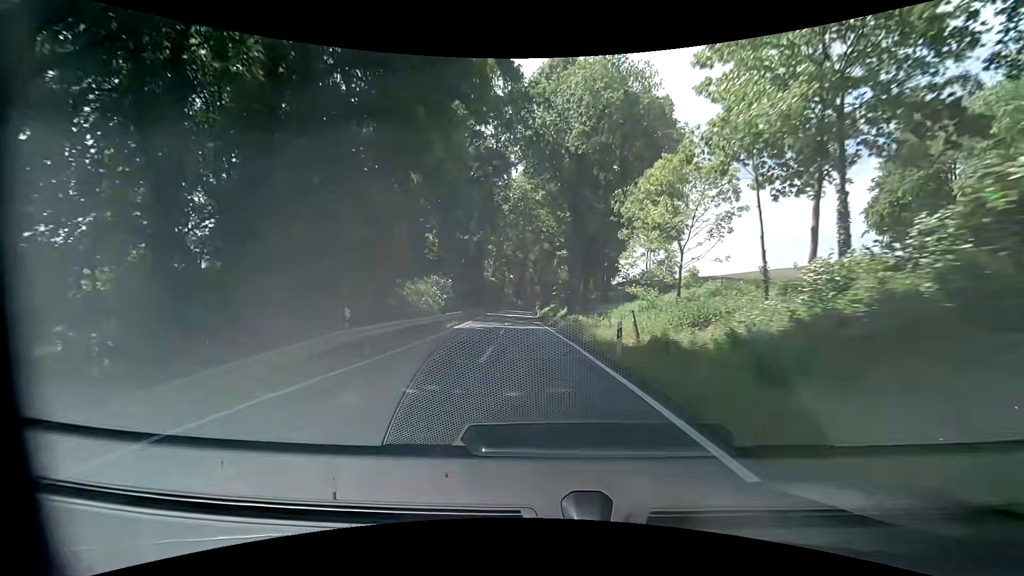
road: secondary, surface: asphalt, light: Day
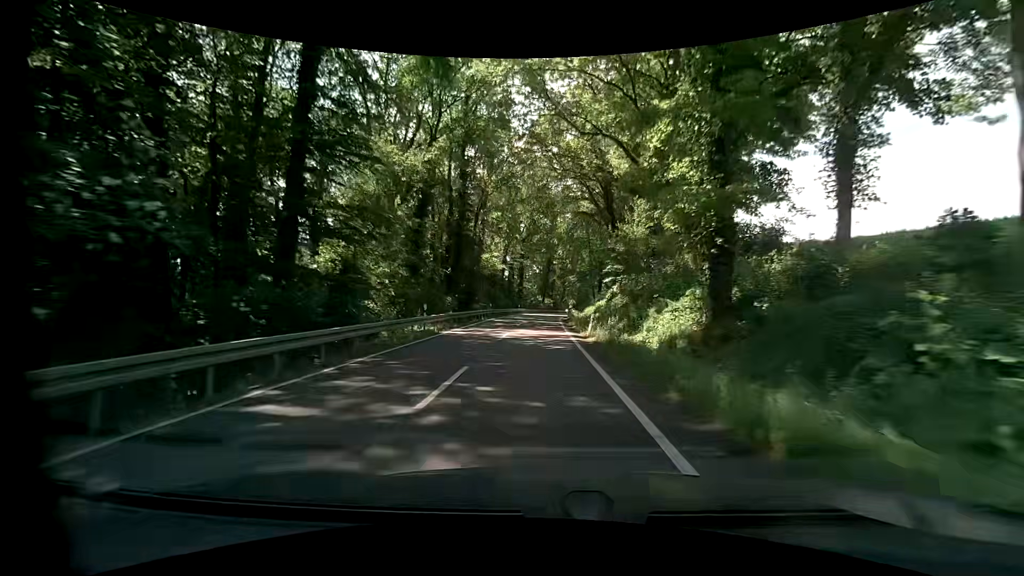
(-1.6, +41.3) m; -4°
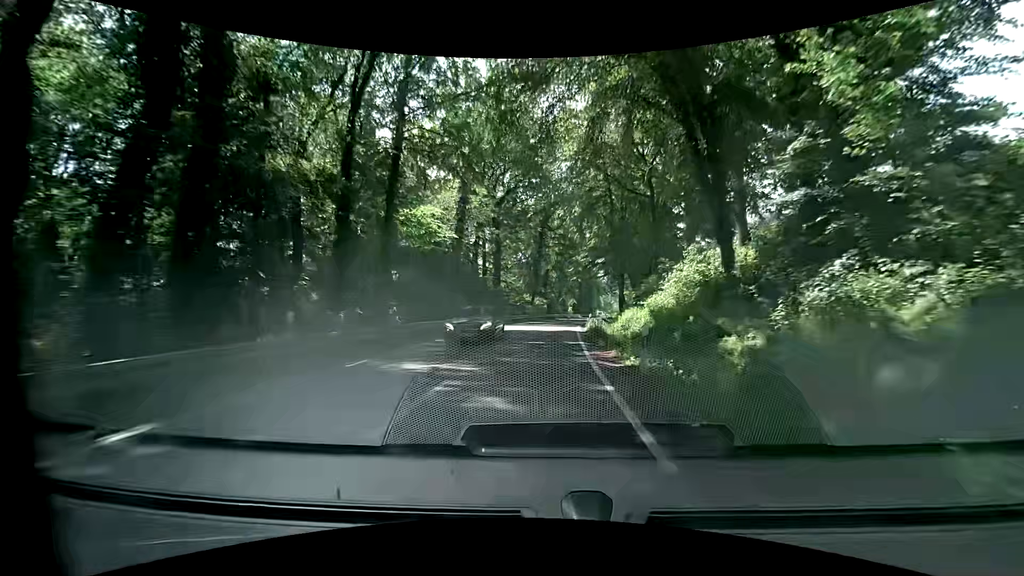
(+0.1, +36.9) m; 0°
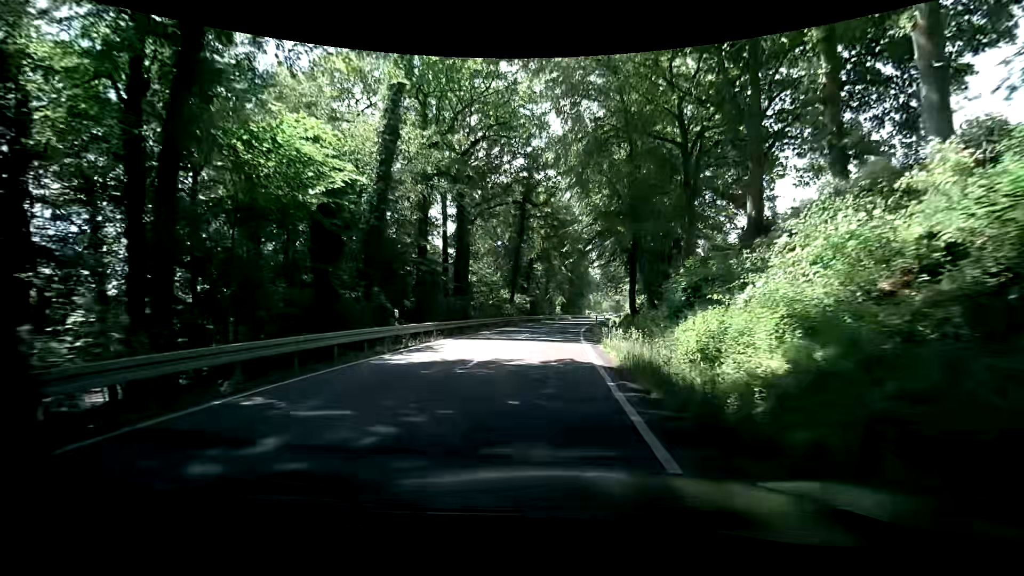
(+0.6, +17.8) m; +3°
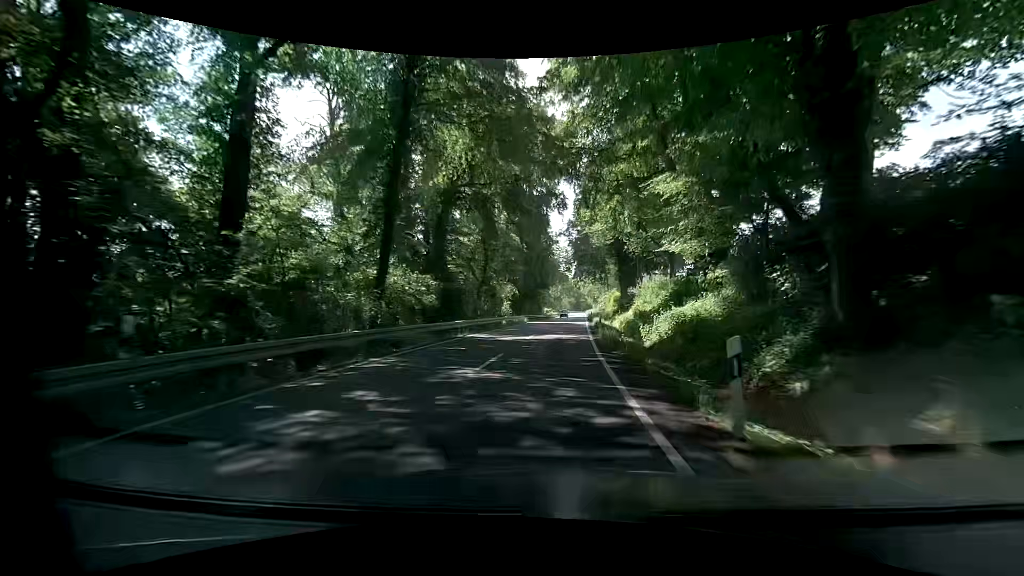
(+1.6, +36.4) m; +6°
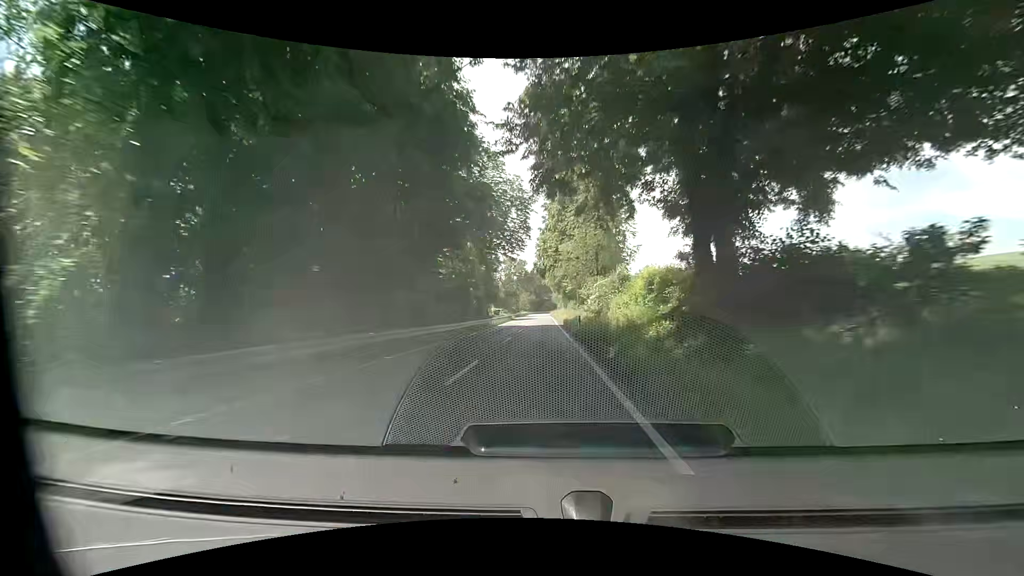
(+1.9, +50.0) m; +3°
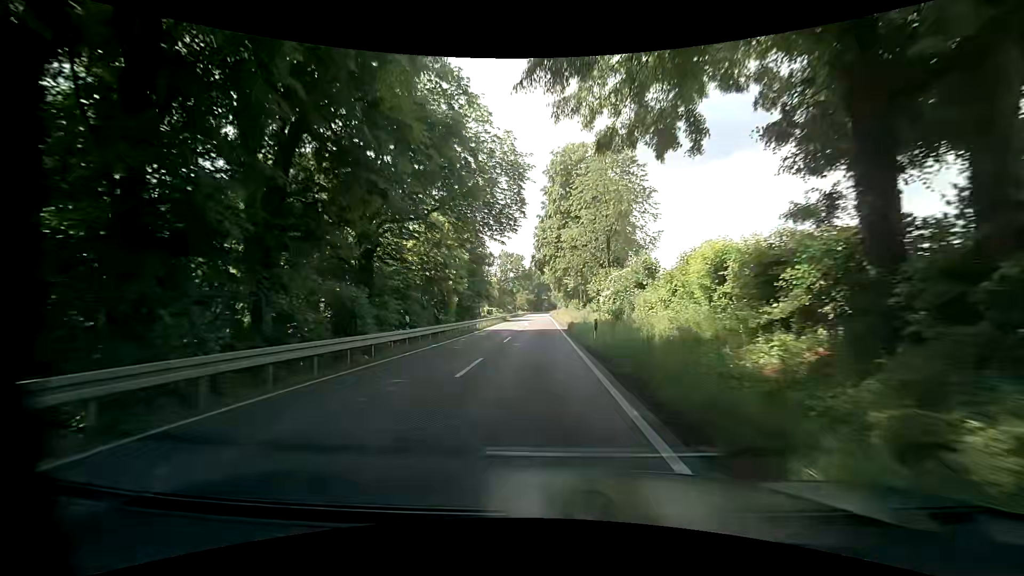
(0.0, +10.7) m; 0°
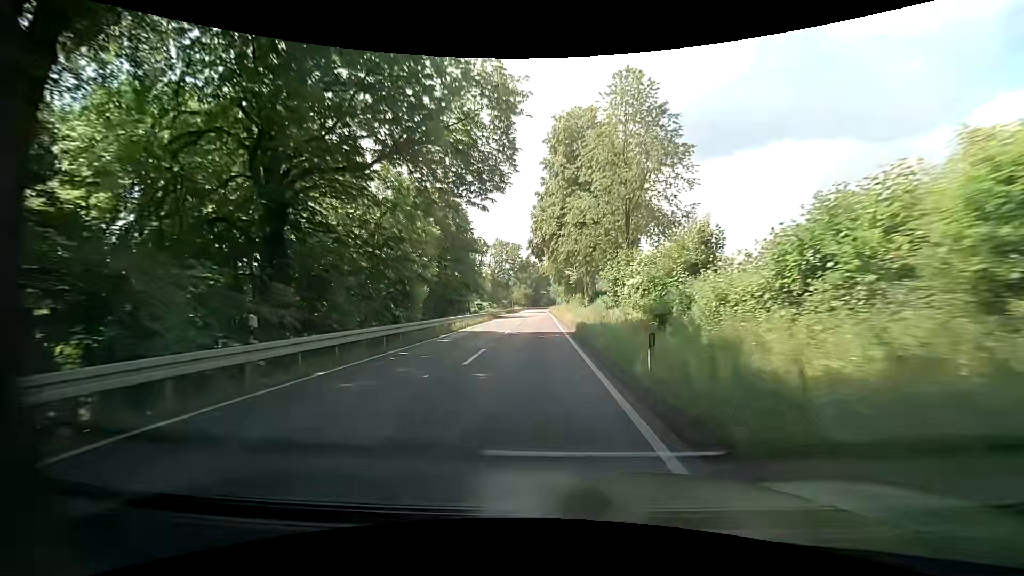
(+0.1, +10.8) m; +1°
(0, +10) (0, +20) (0, +30) (0, +40) (0, +50) (0, +60) (-1, +70) (-1, +80) (-1, +90) (-1, +100) m
